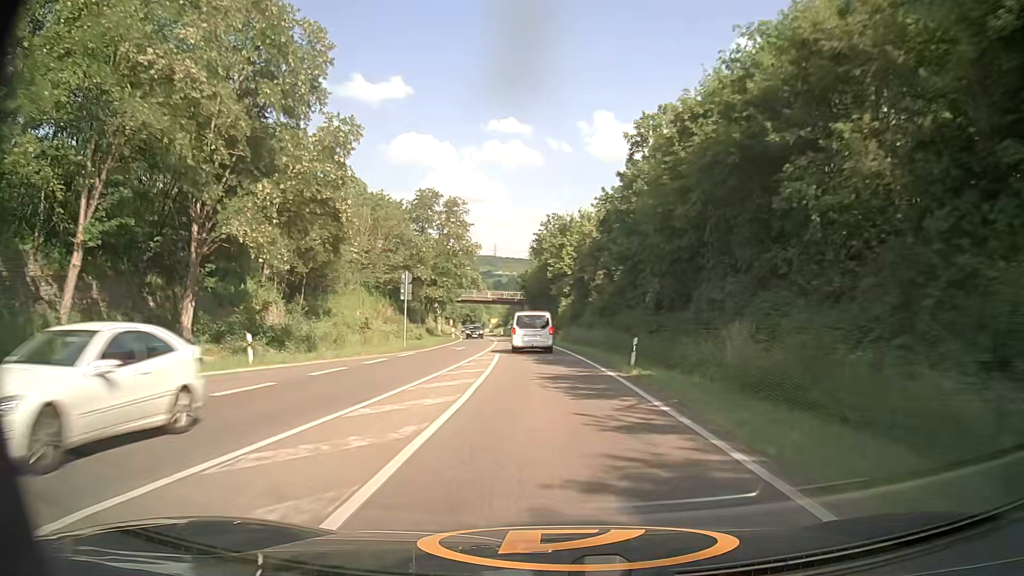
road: secondary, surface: asphalt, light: Day
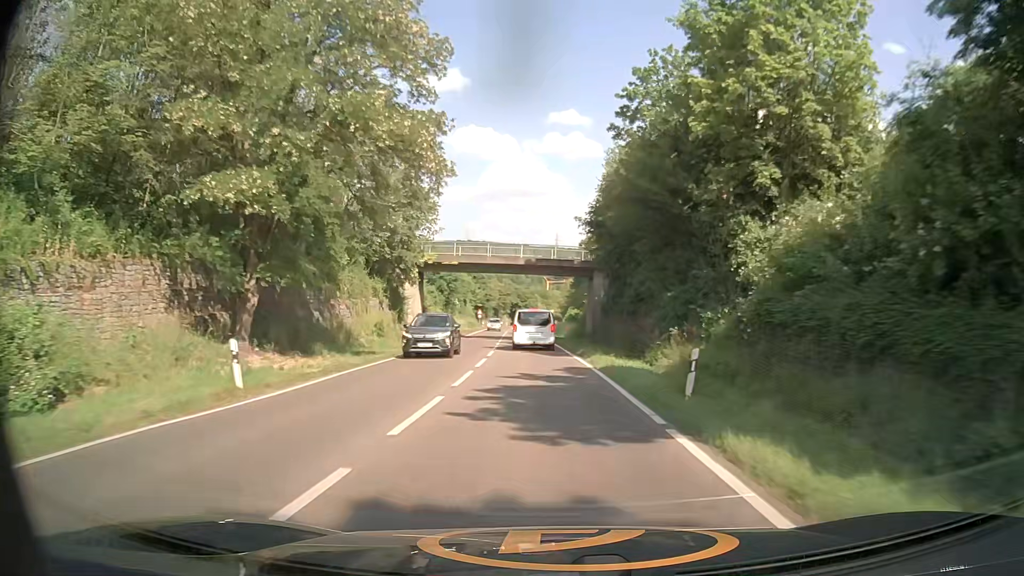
(-2.7, +56.7) m; -5°
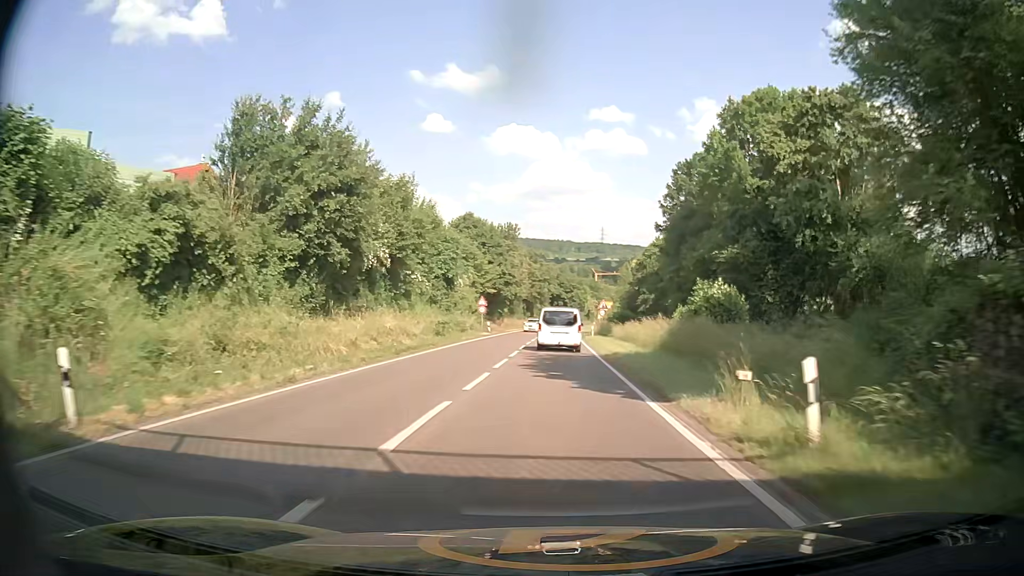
(-2.6, +55.0) m; -3°
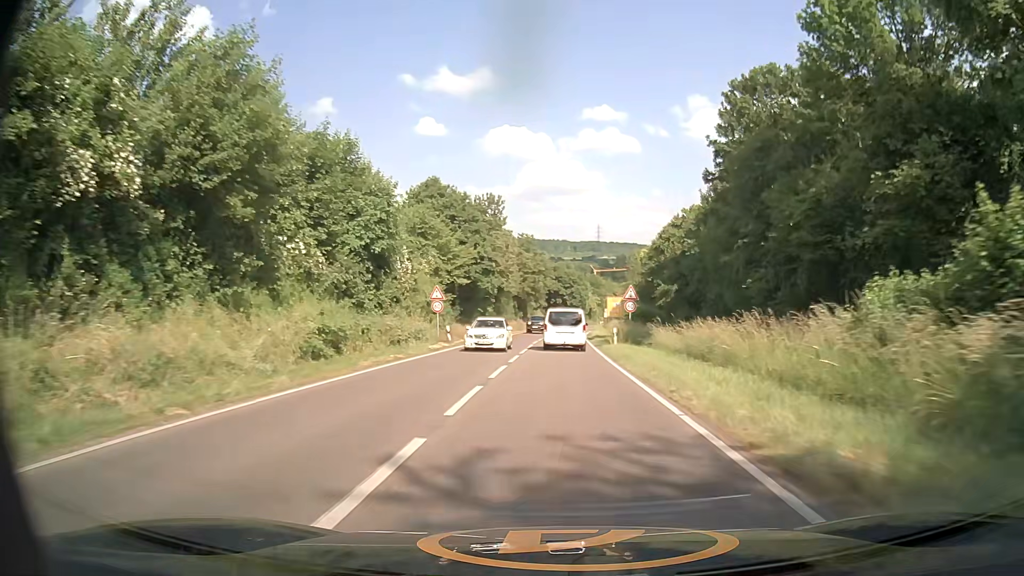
(-0.4, +21.1) m; -1°
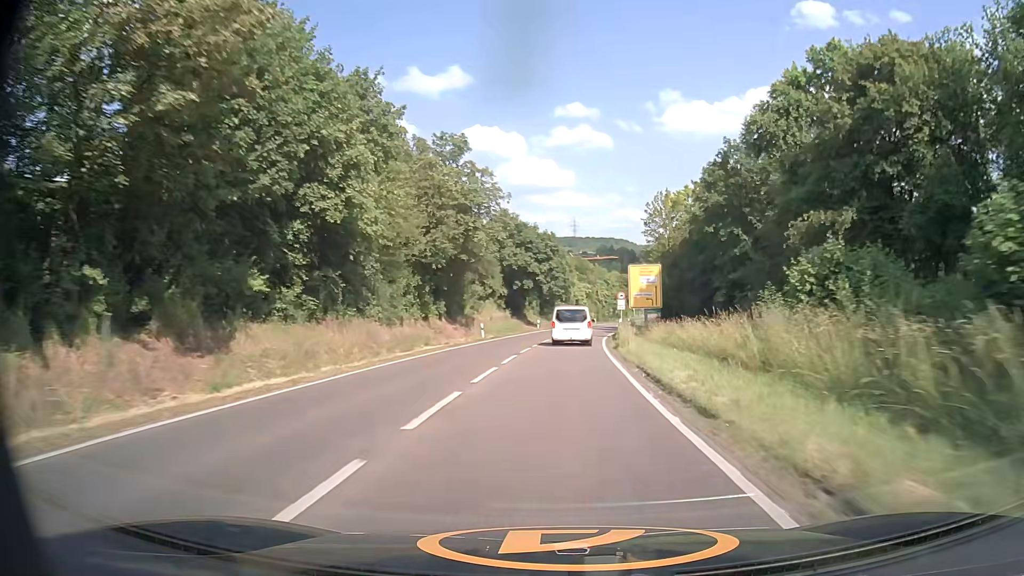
(+1.2, +55.3) m; +2°
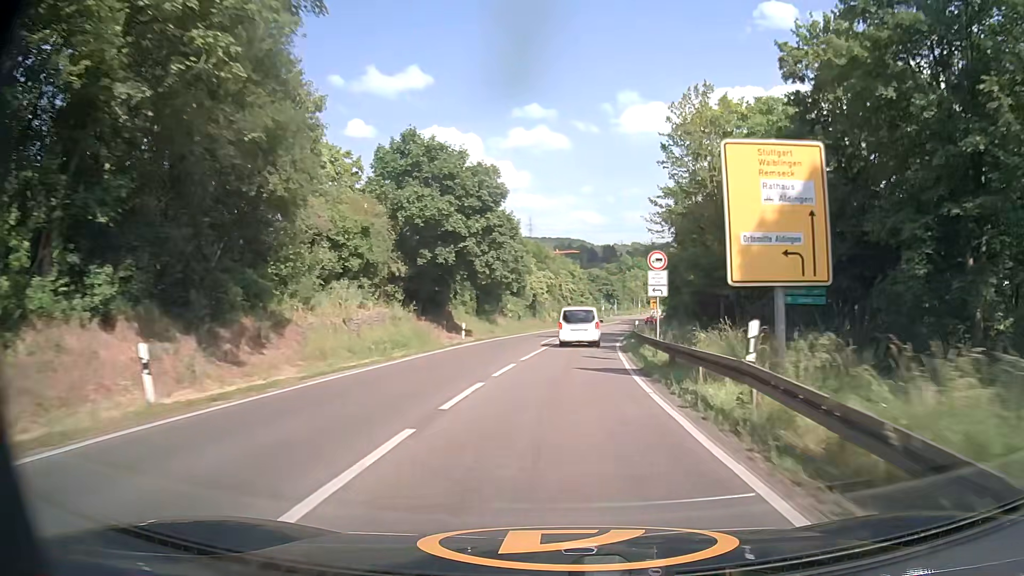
(+0.7, +33.9) m; +4°
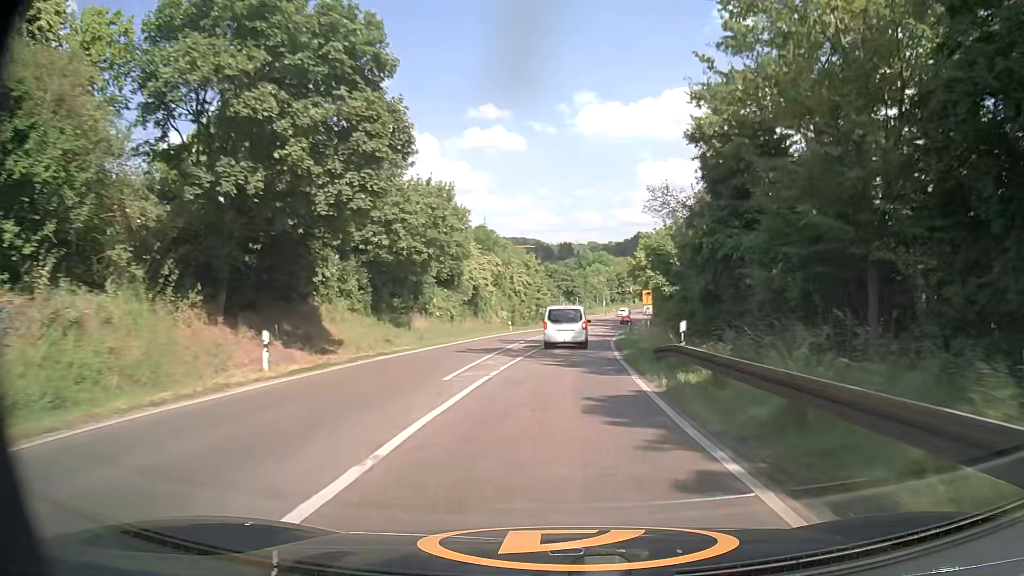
(+0.5, +22.0) m; +3°
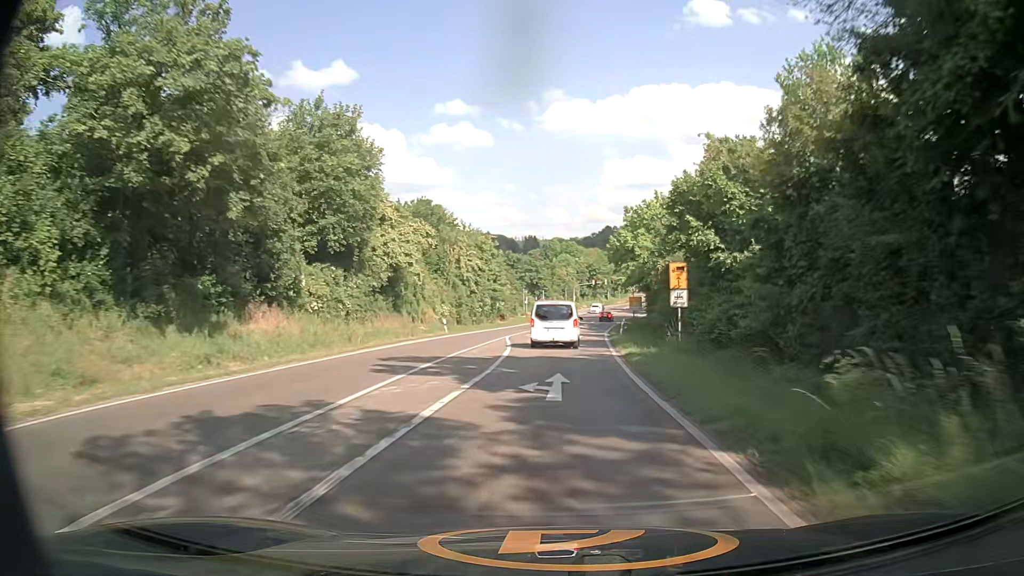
(+0.6, +20.8) m; +2°
